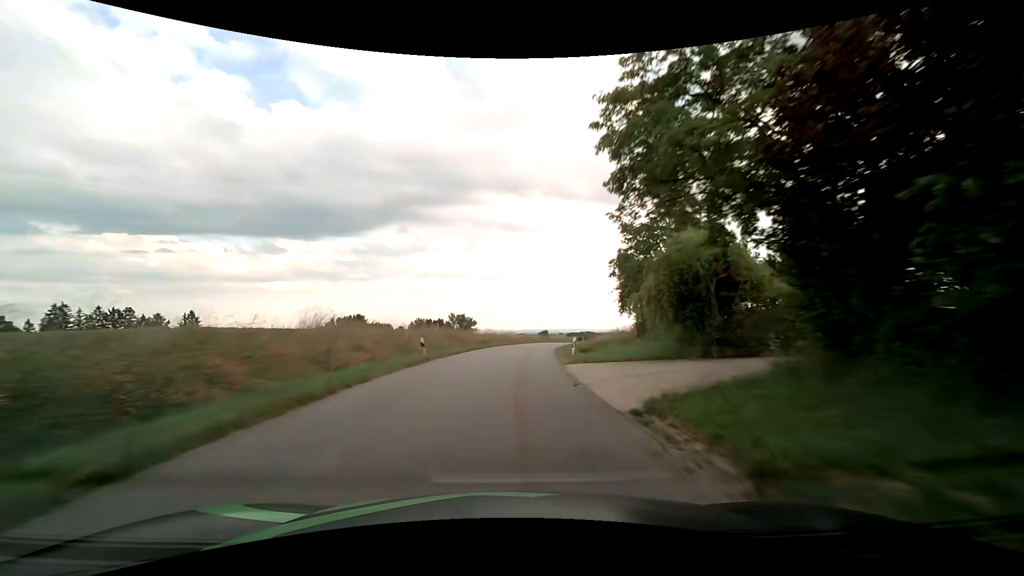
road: tertiary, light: Day
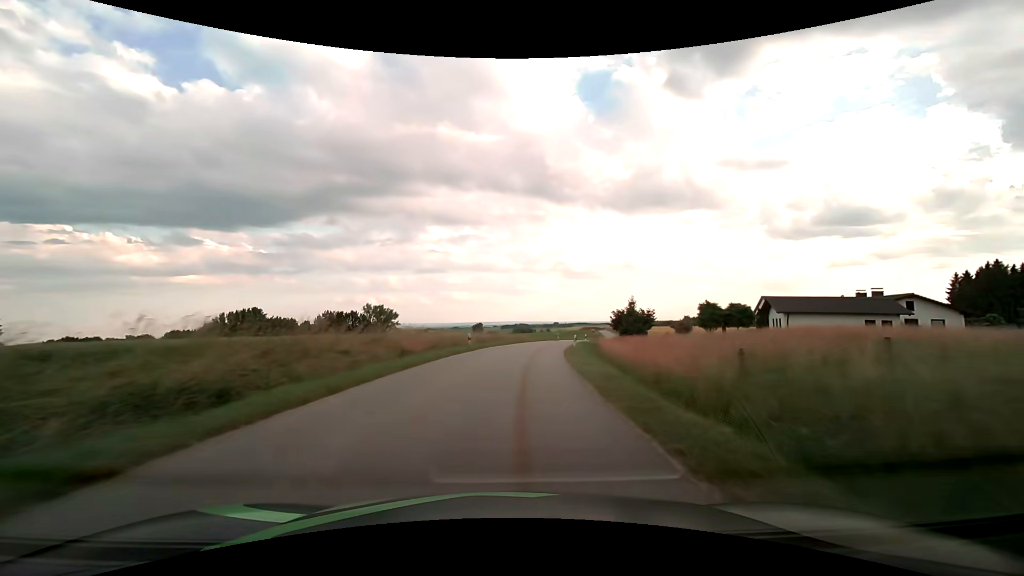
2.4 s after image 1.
(+2.7, +41.0) m; +8°
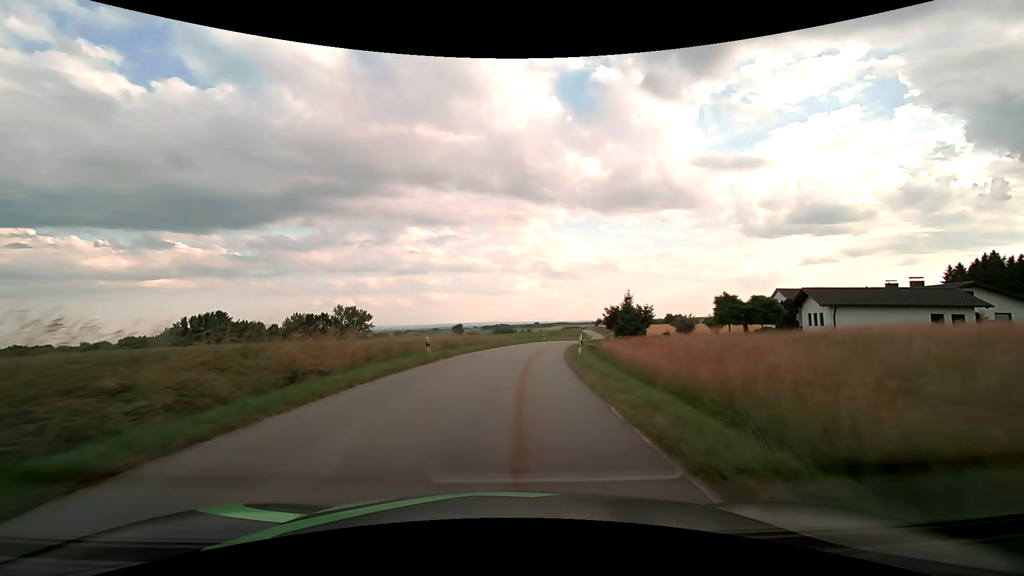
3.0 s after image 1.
(+0.2, +9.9) m; +2°
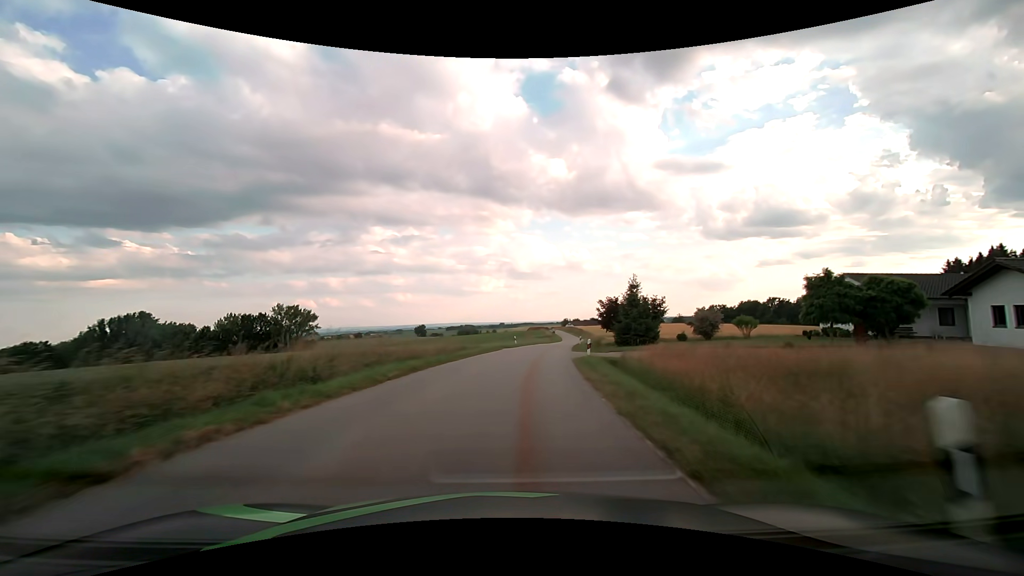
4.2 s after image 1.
(+0.7, +19.6) m; +4°
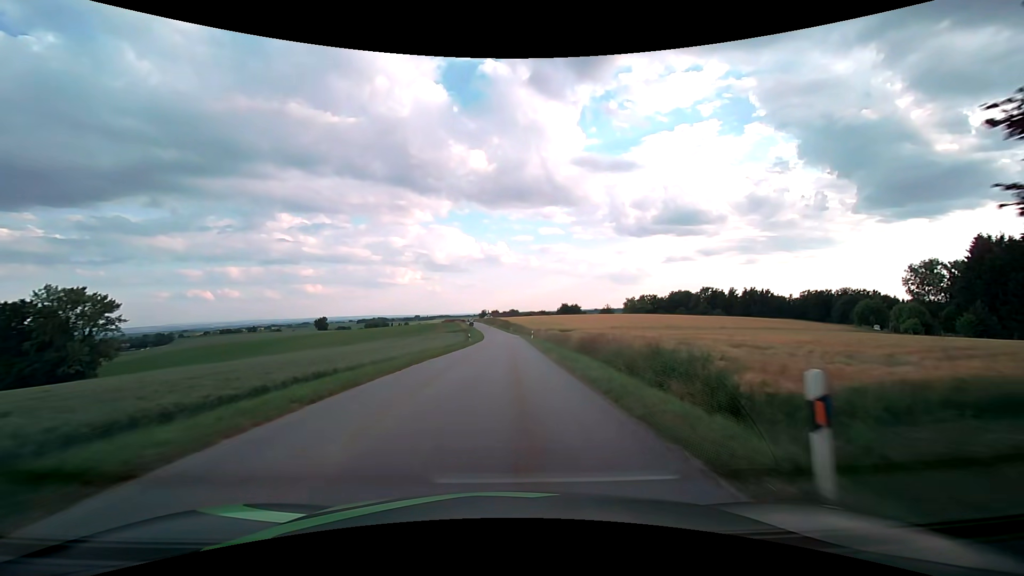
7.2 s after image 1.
(+4.3, +48.6) m; +10°
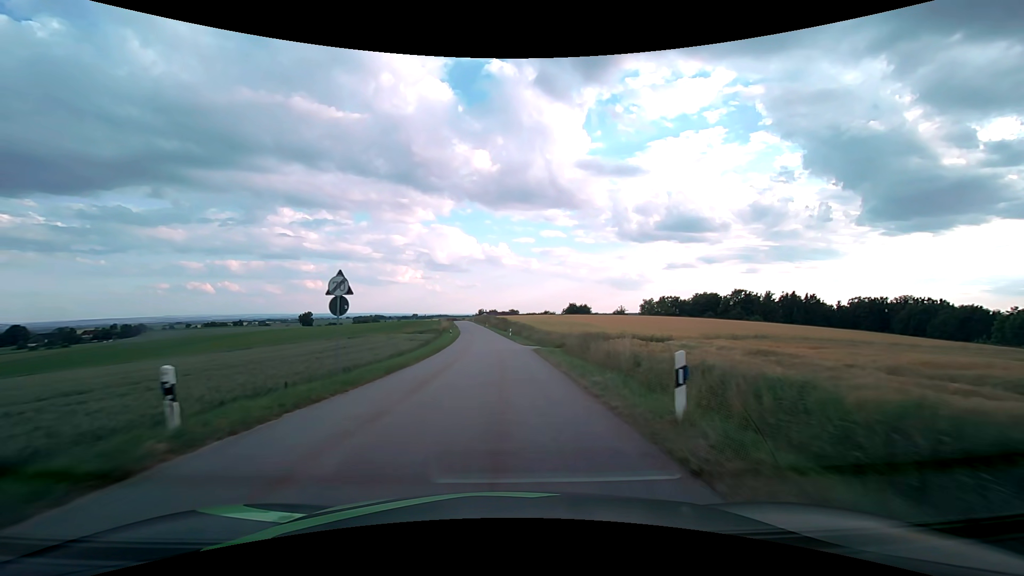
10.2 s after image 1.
(+0.5, +47.6) m; 0°
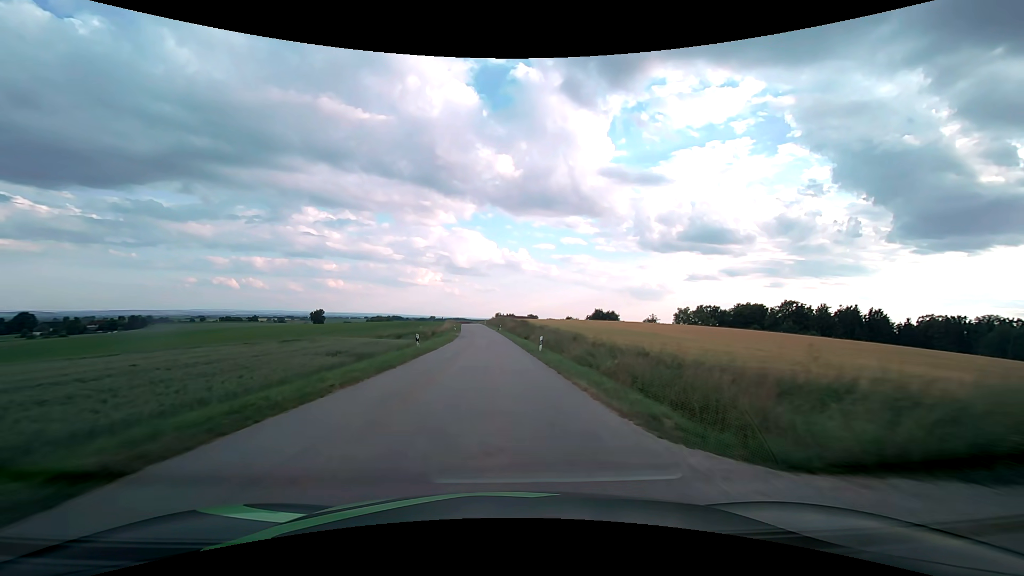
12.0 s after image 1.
(-0.5, +29.5) m; -2°
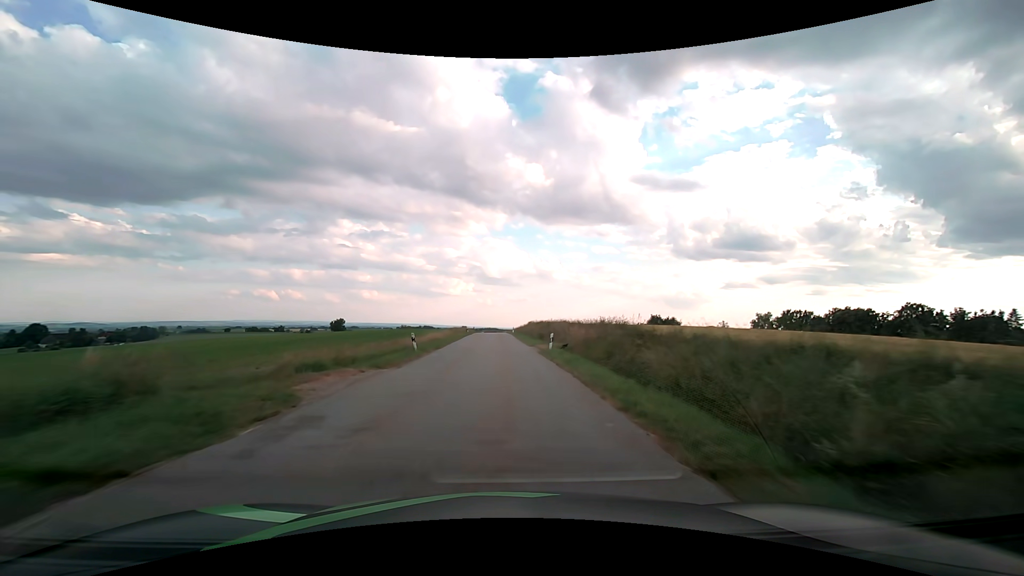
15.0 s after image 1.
(-1.6, +51.3) m; -4°
(0, +10) (0, +20) (0, +30) (-1, +40) (-1, +50) (-1, +60) (-1, +70) (-1, +80) (-2, +90) (-2, +100) m
